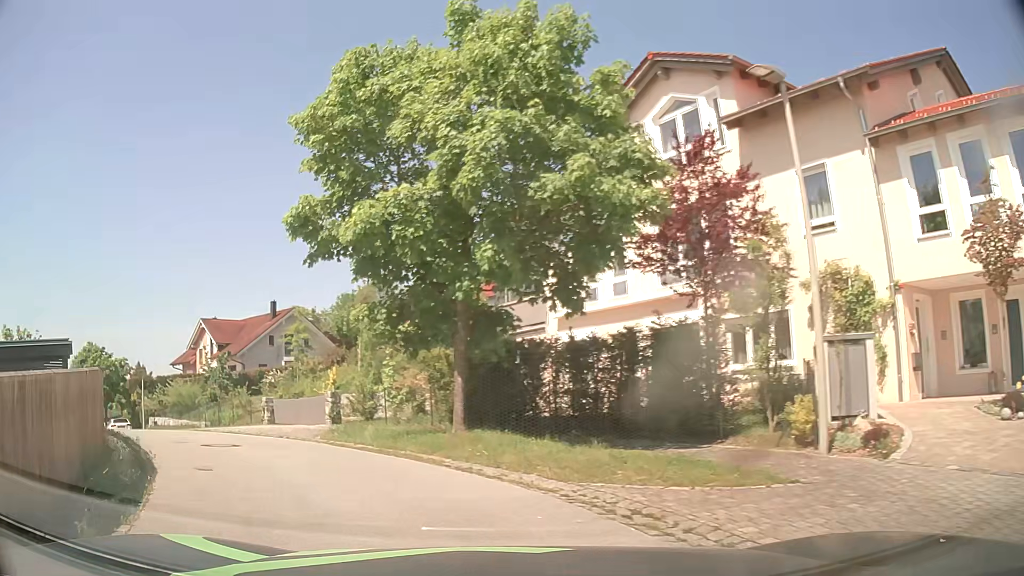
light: Day
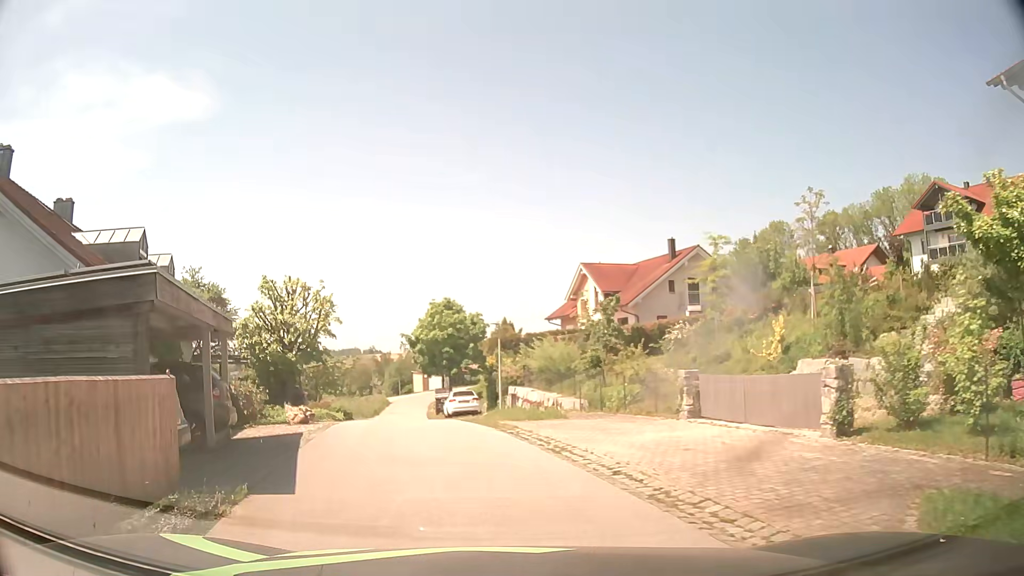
(-3.9, +11.1) m; -33°
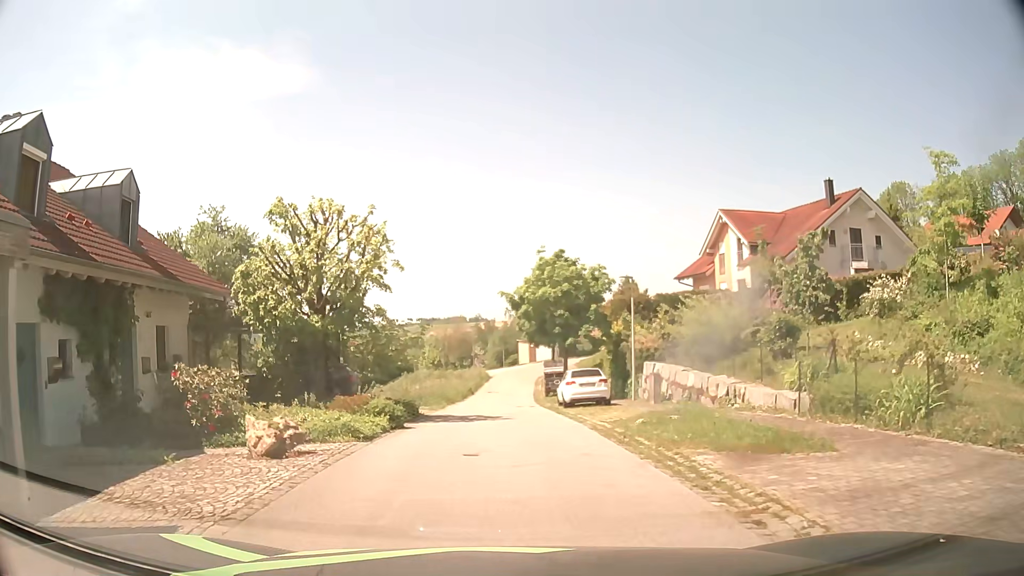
(-1.0, +10.1) m; -10°
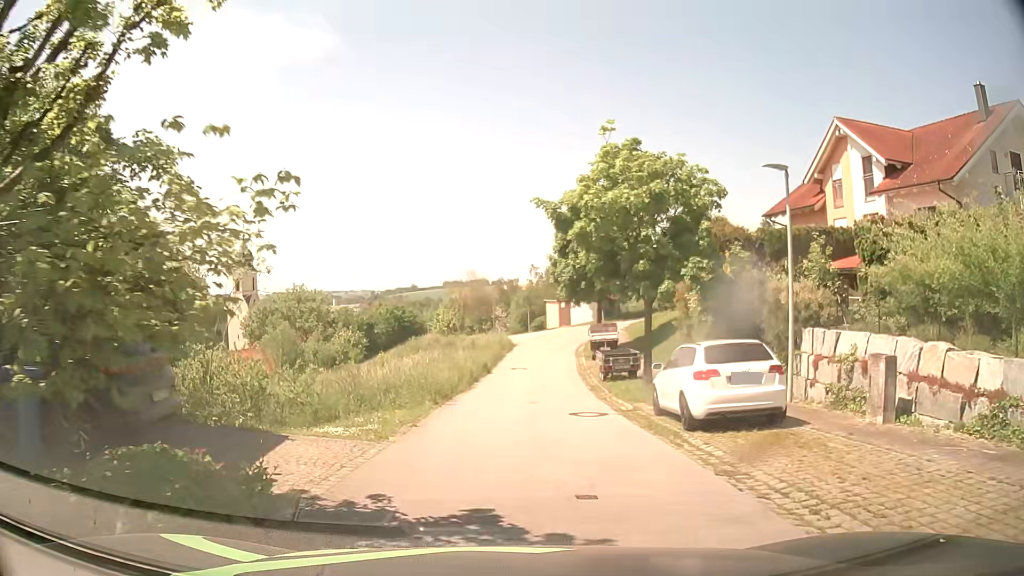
(-0.4, +14.0) m; -1°
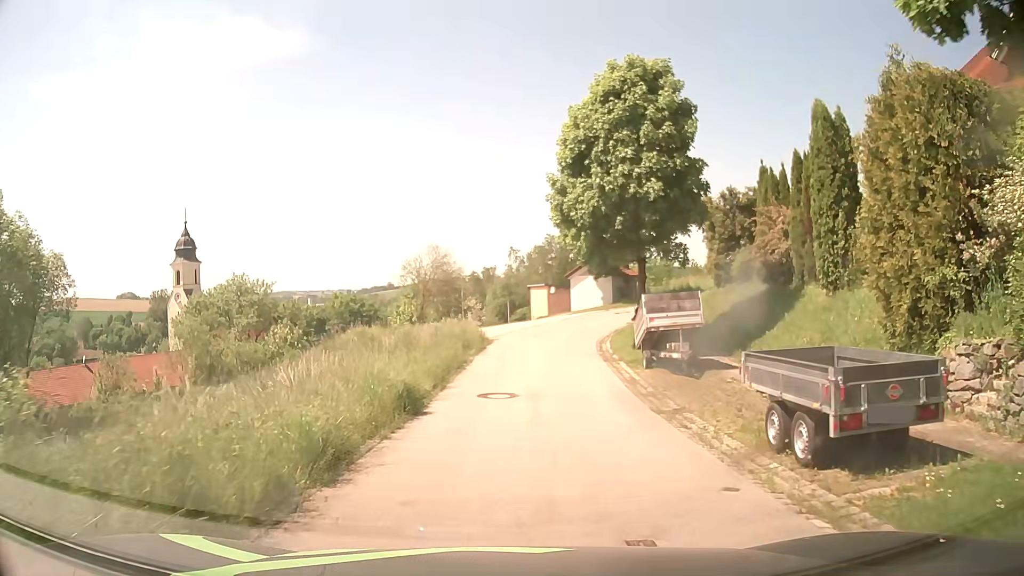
(+0.1, +18.0) m; +2°
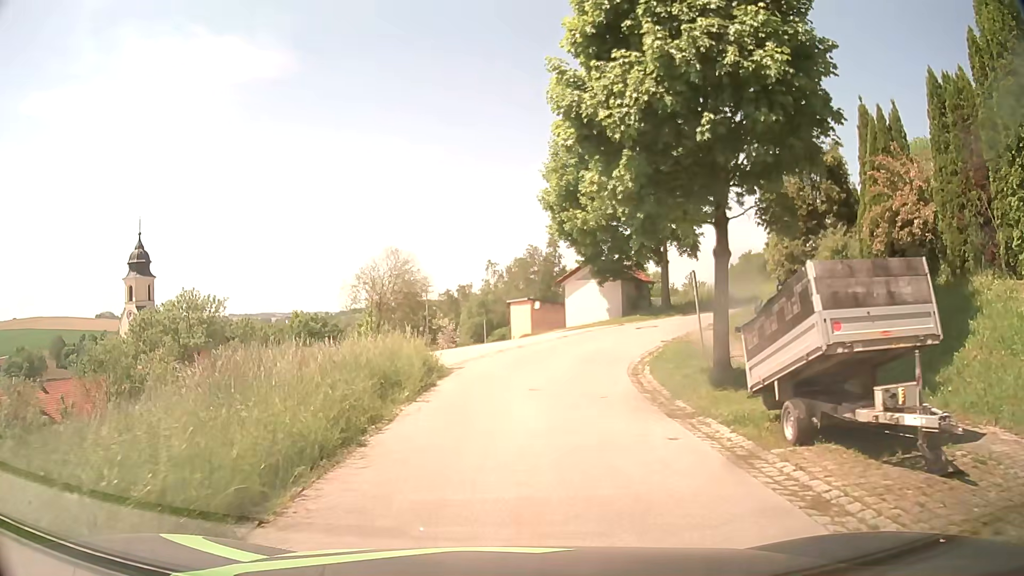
(+0.2, +10.4) m; +1°
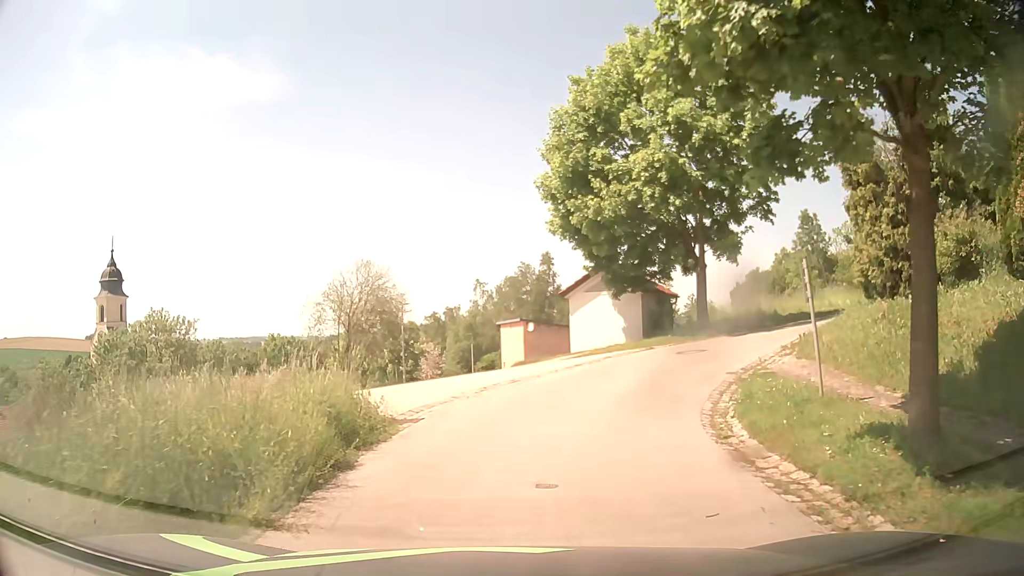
(+0.1, +6.6) m; +1°
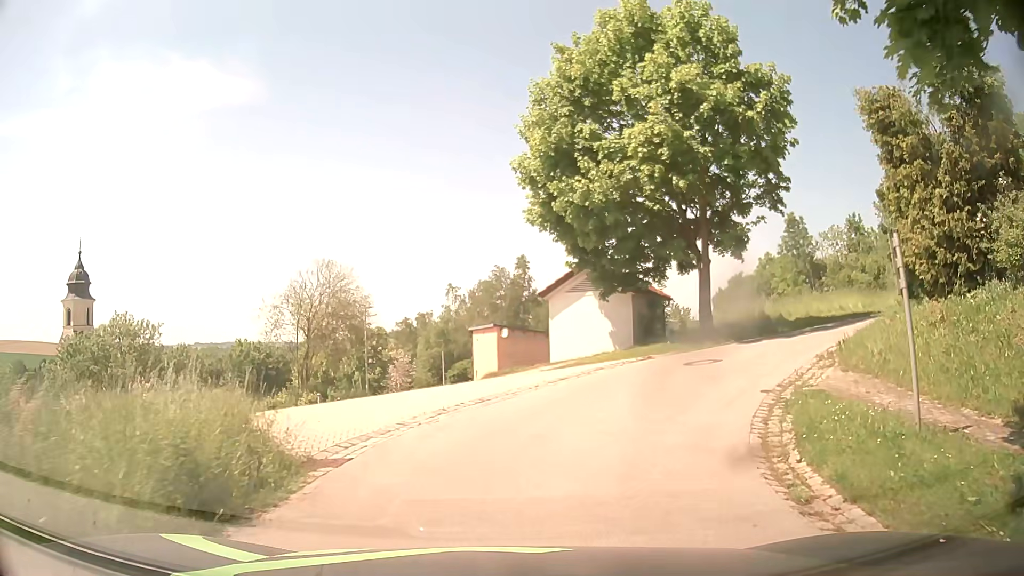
(+0.1, +3.1) m; +1°
